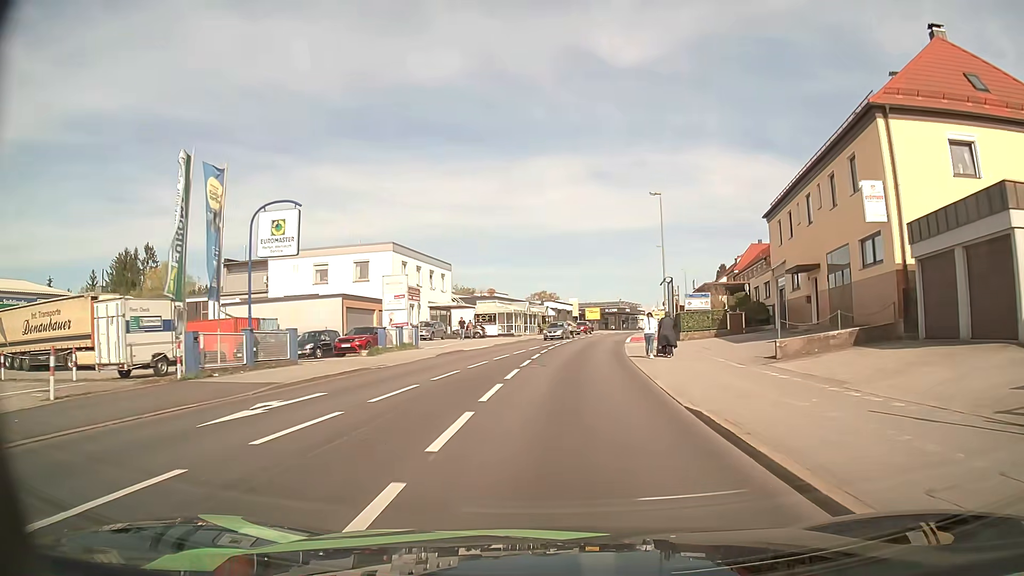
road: tertiary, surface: asphalt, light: Day
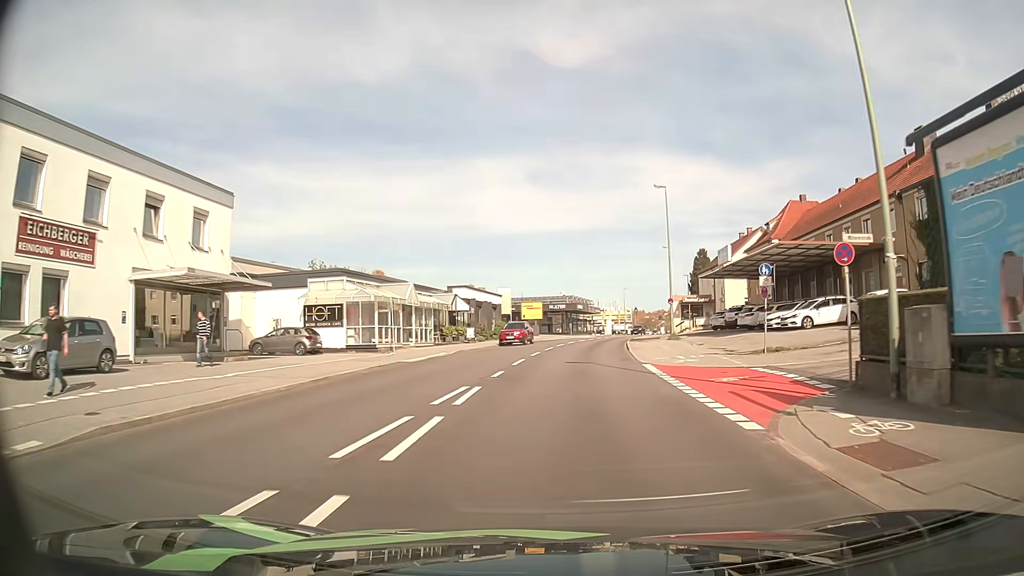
(+1.6, +36.9) m; +6°
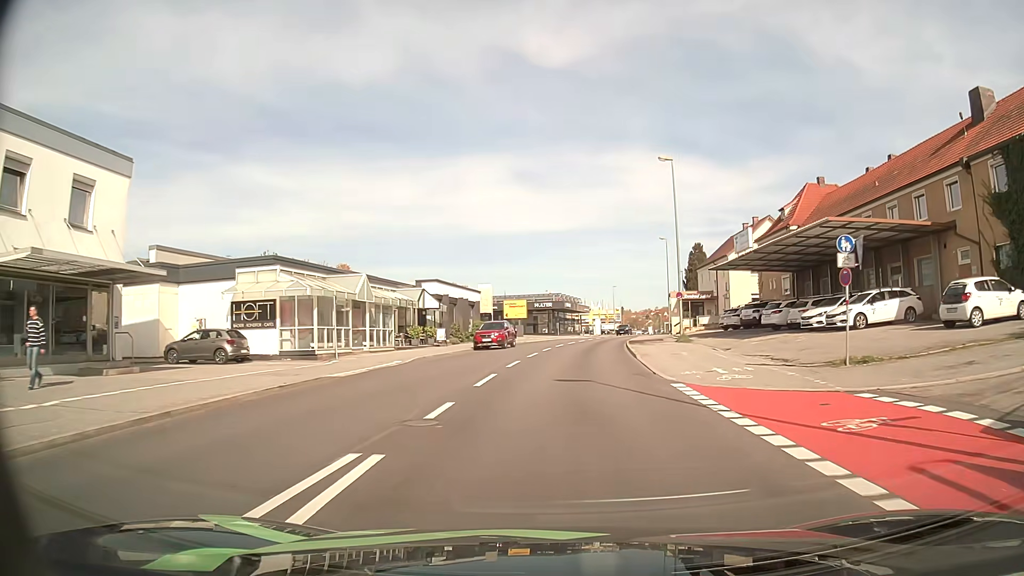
(+0.1, +7.4) m; +1°
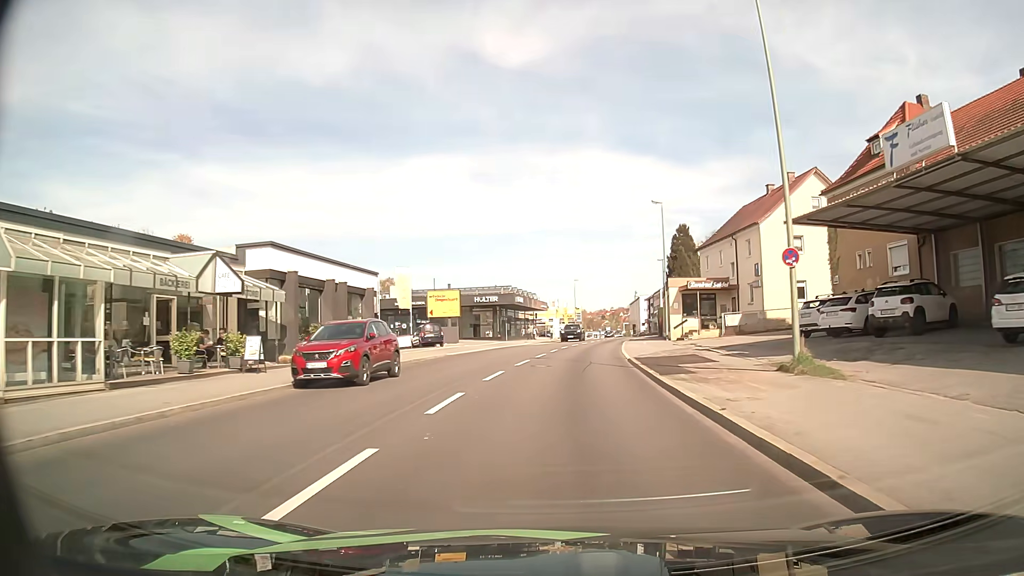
(+0.8, +22.2) m; +4°
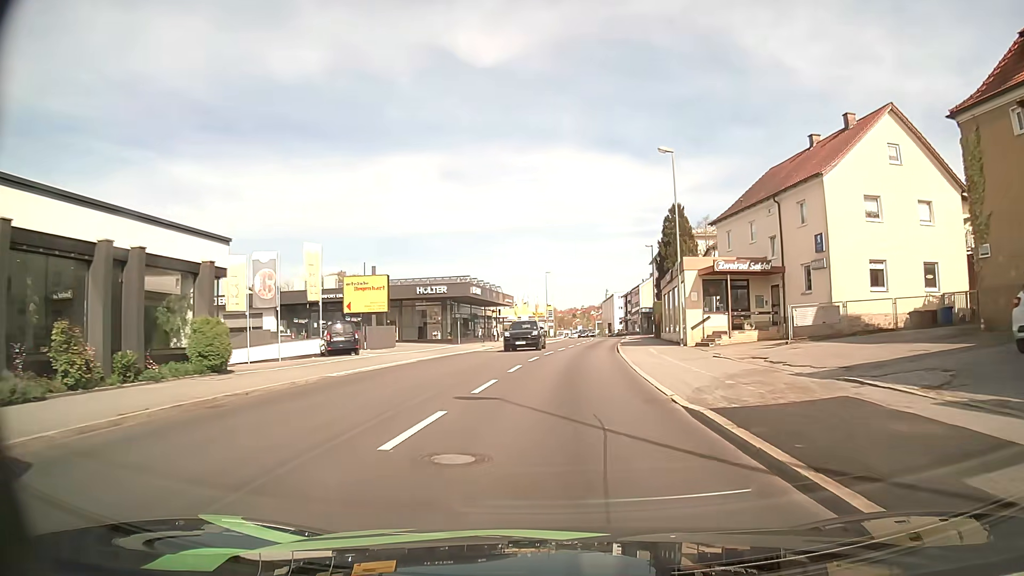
(+0.3, +14.8) m; +2°
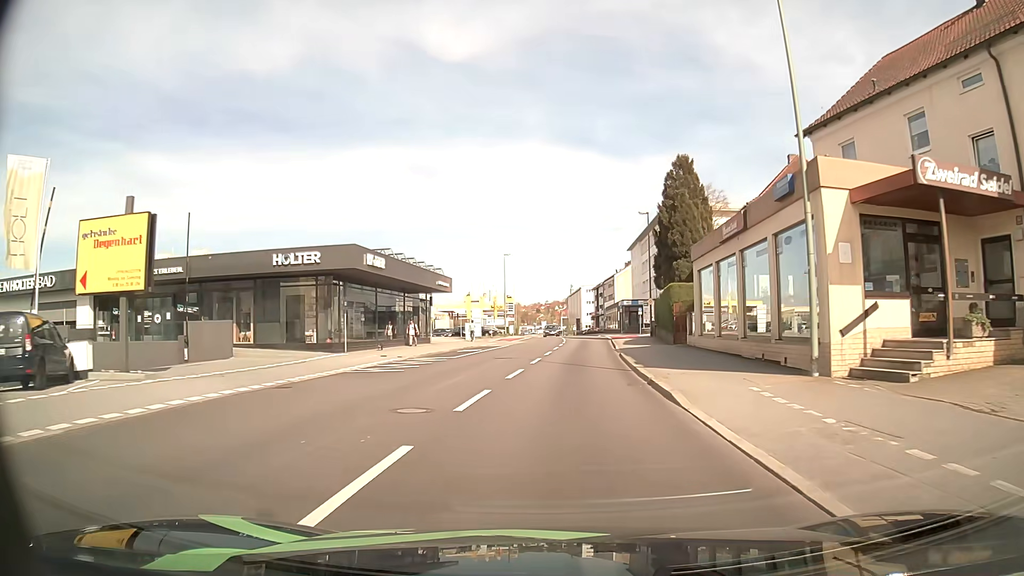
(+0.8, +20.7) m; +3°
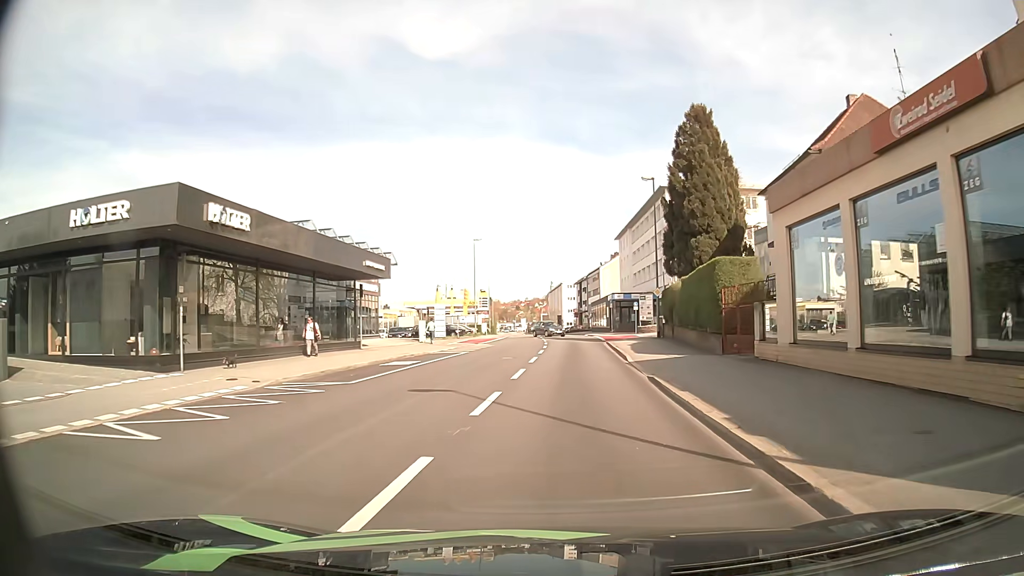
(+0.2, +12.5) m; +2°
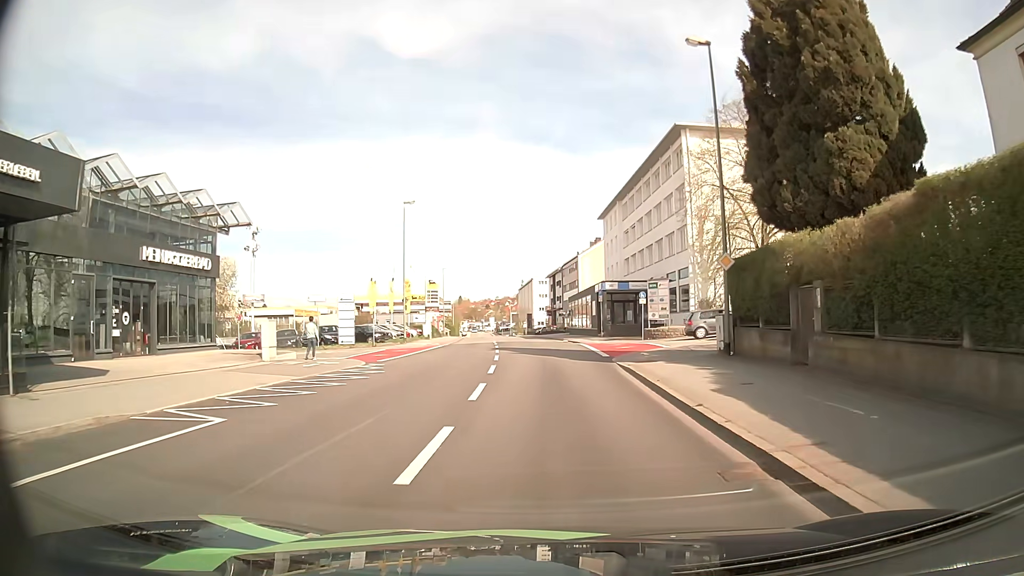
(+0.5, +21.7) m; +3°
(0, +10) (-1, +20) (-1, +30) (-9, +36) (-18, +36) (-28, +35) (-38, +33) (-48, +32) (-58, +31) (-68, +30) m
